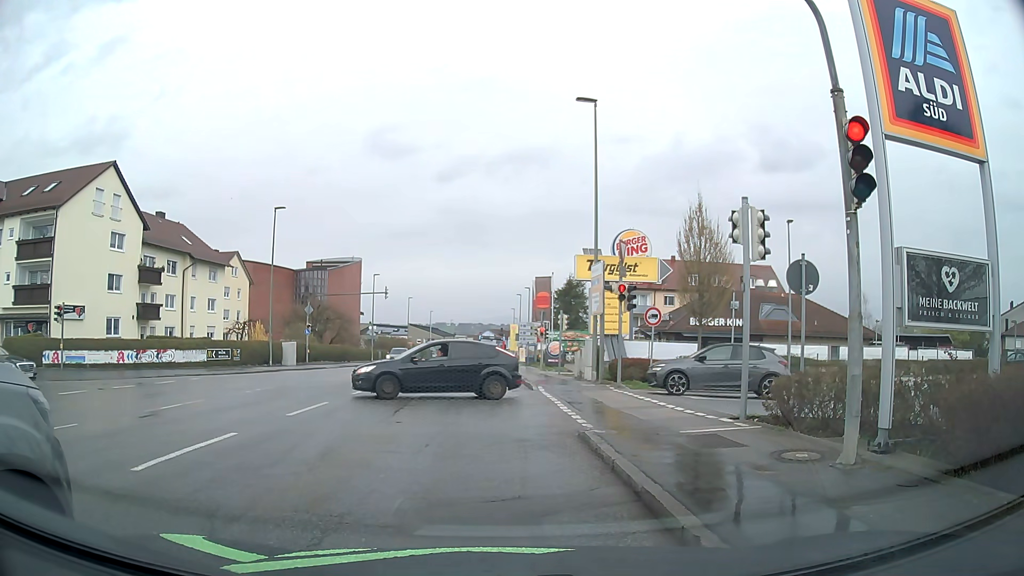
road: tertiary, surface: asphalt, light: Day
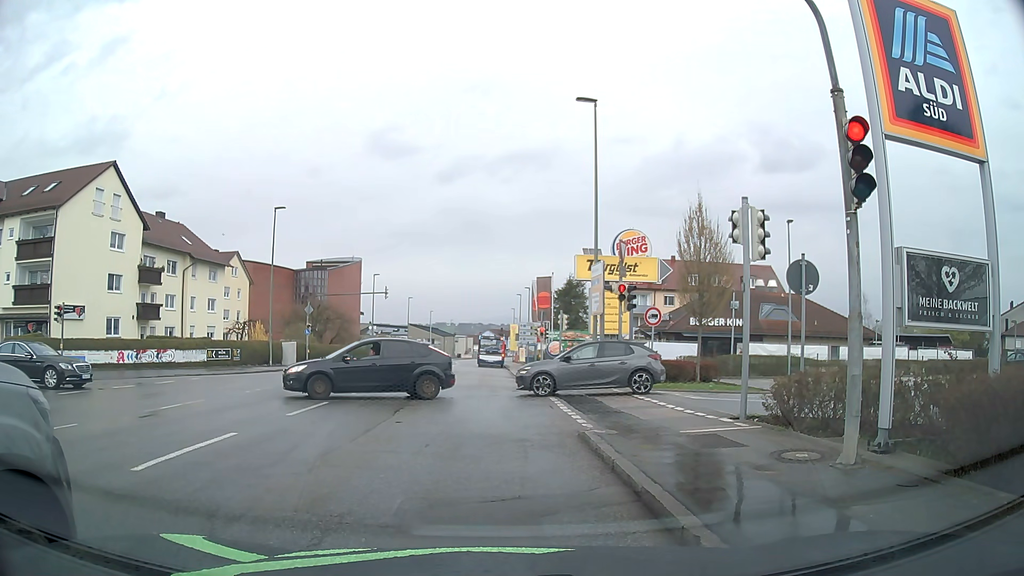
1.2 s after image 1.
(0.0, 0.0) m; 0°
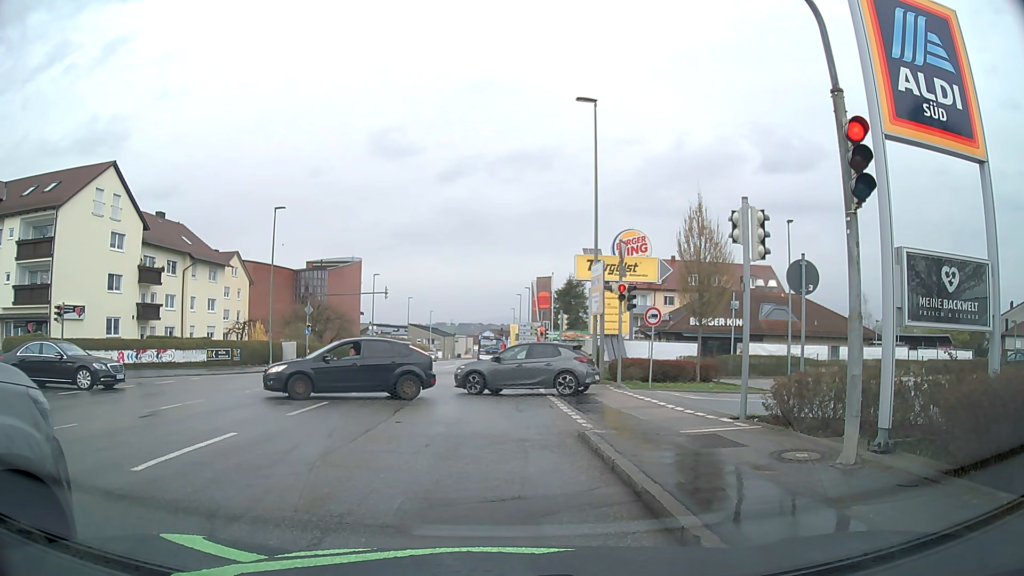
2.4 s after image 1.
(0.0, 0.0) m; 0°
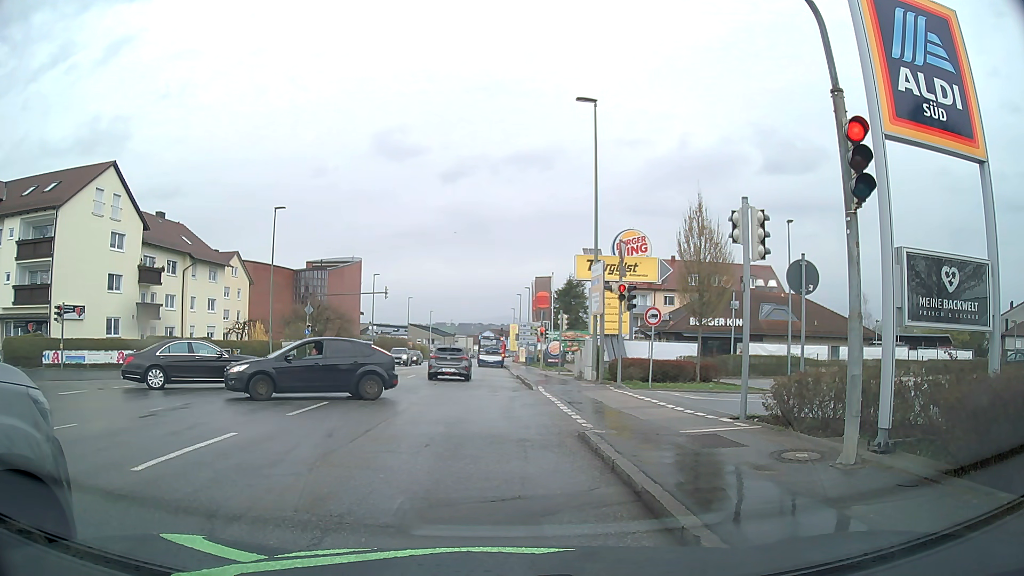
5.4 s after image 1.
(0.0, 0.0) m; 0°
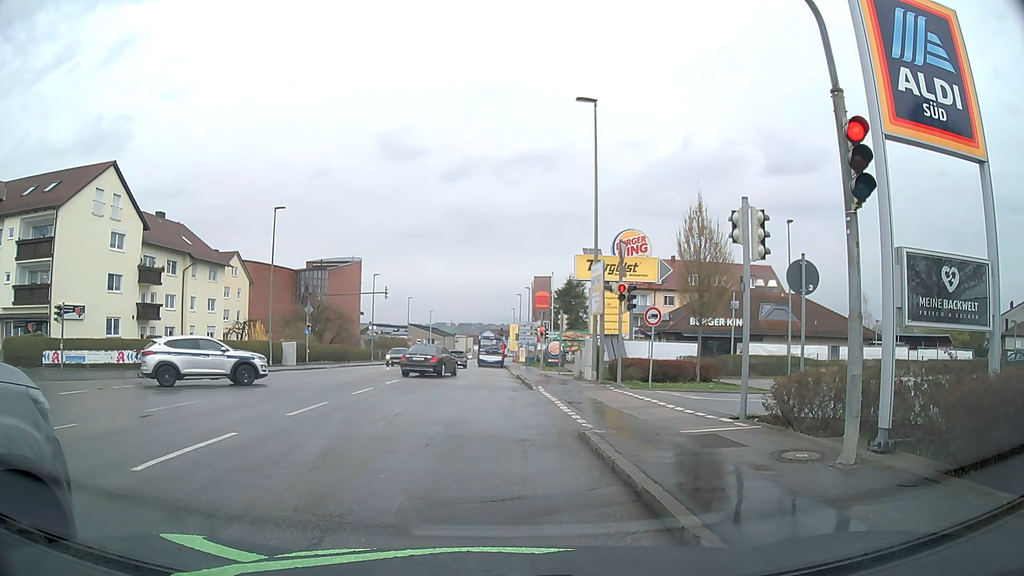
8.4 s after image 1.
(0.0, 0.0) m; 0°
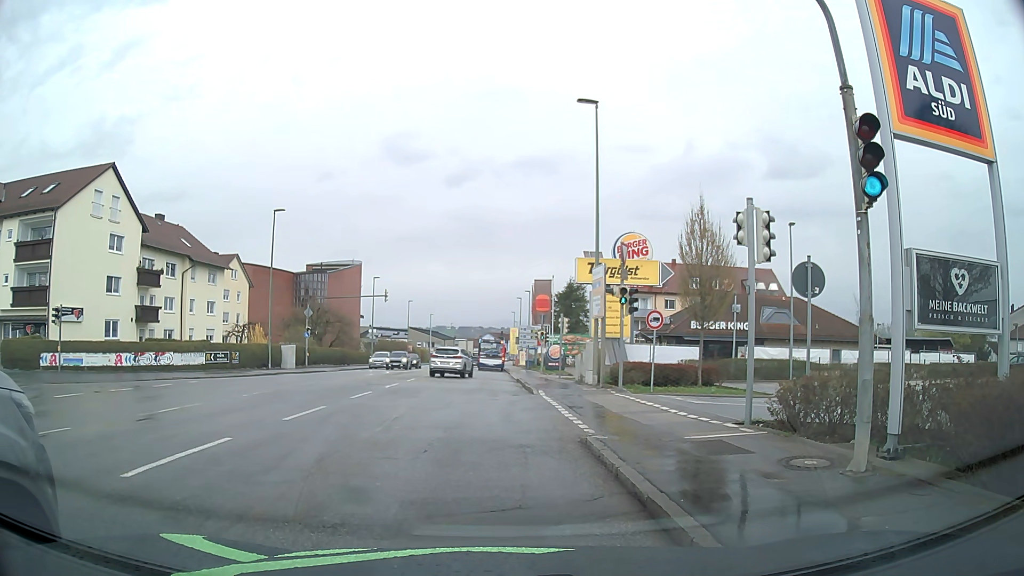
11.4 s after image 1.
(0.0, +0.2) m; 0°
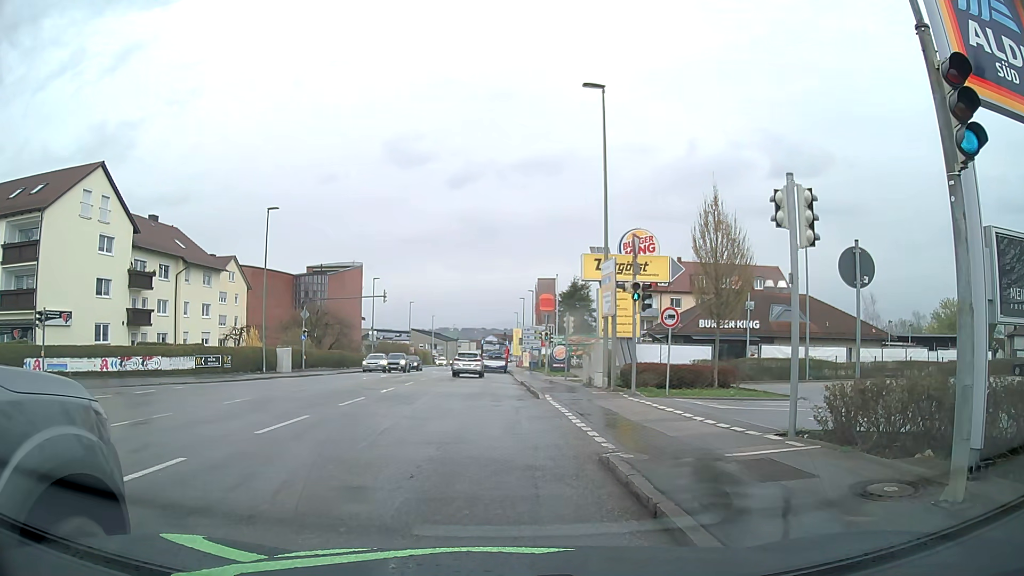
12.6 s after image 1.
(0.0, +1.8) m; 0°
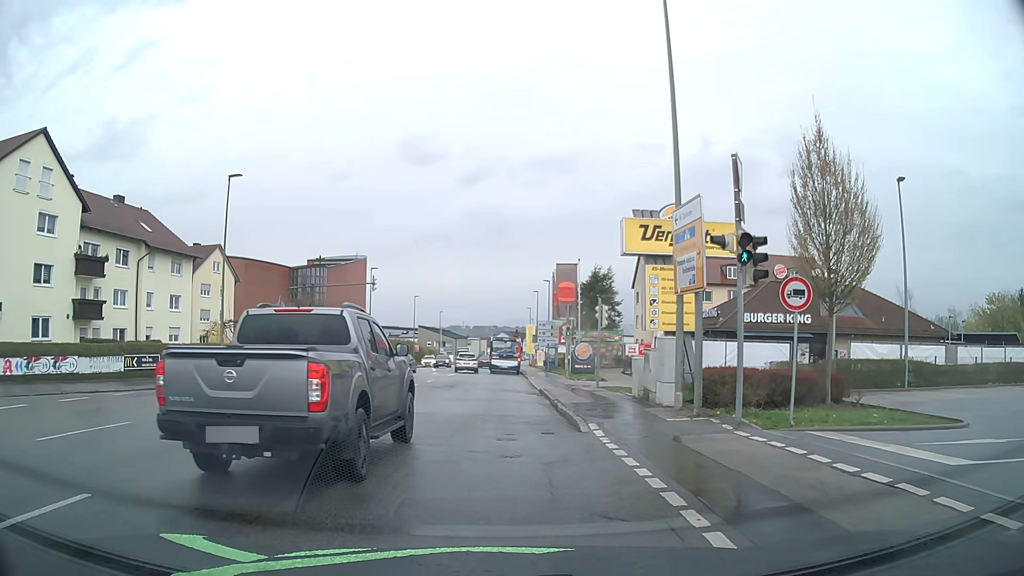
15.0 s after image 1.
(-0.3, +8.4) m; -2°
(0, +10) (0, +20) (0, +30) (0, +40) (0, +50) (-1, +60) (-1, +70) (-2, +80) (-3, +90) (-4, +100) m
